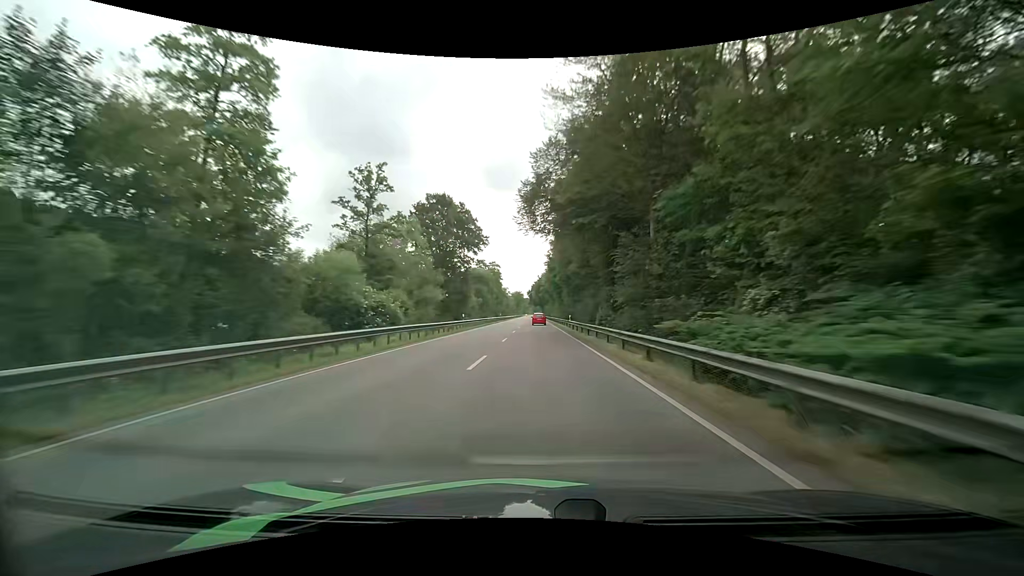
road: primary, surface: asphalt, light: Day
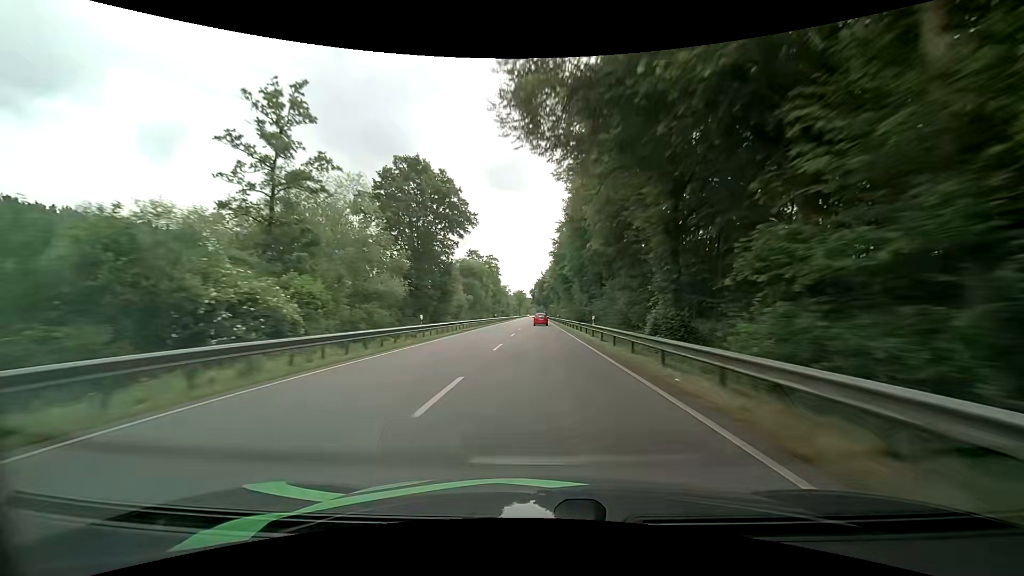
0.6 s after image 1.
(0.0, +17.4) m; 0°
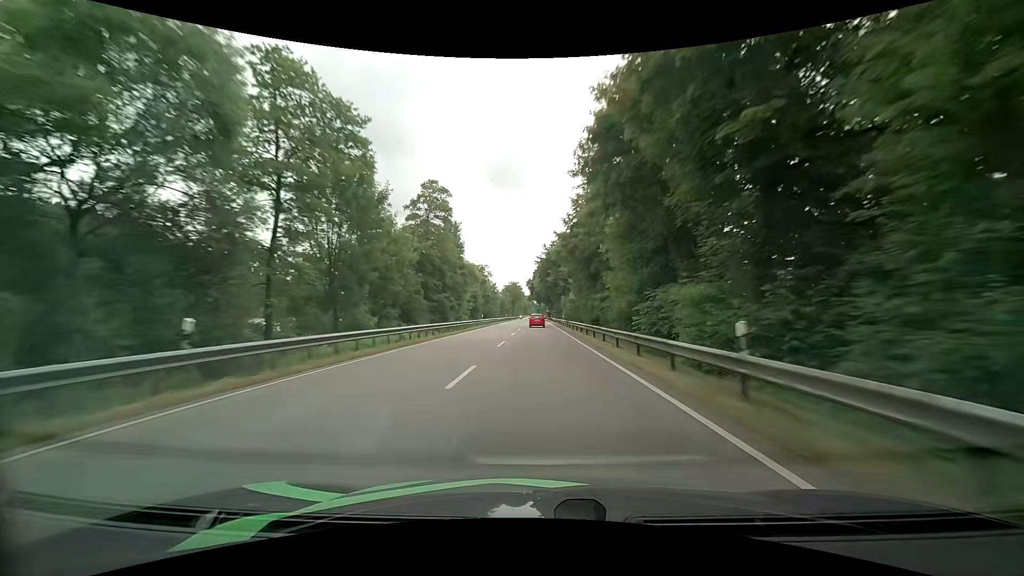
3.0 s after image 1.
(-0.4, +69.1) m; 0°
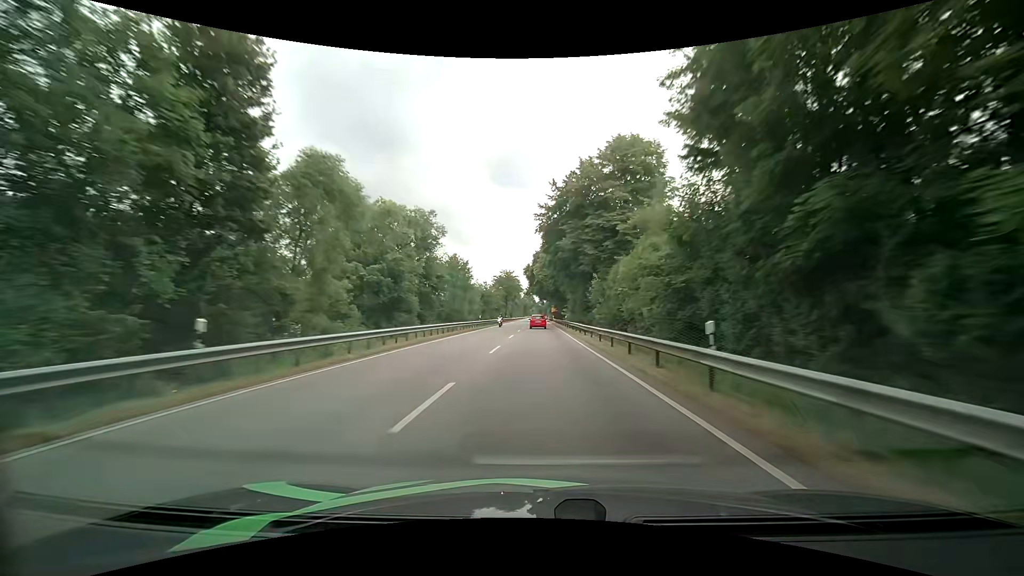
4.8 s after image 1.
(0.0, +50.7) m; -1°
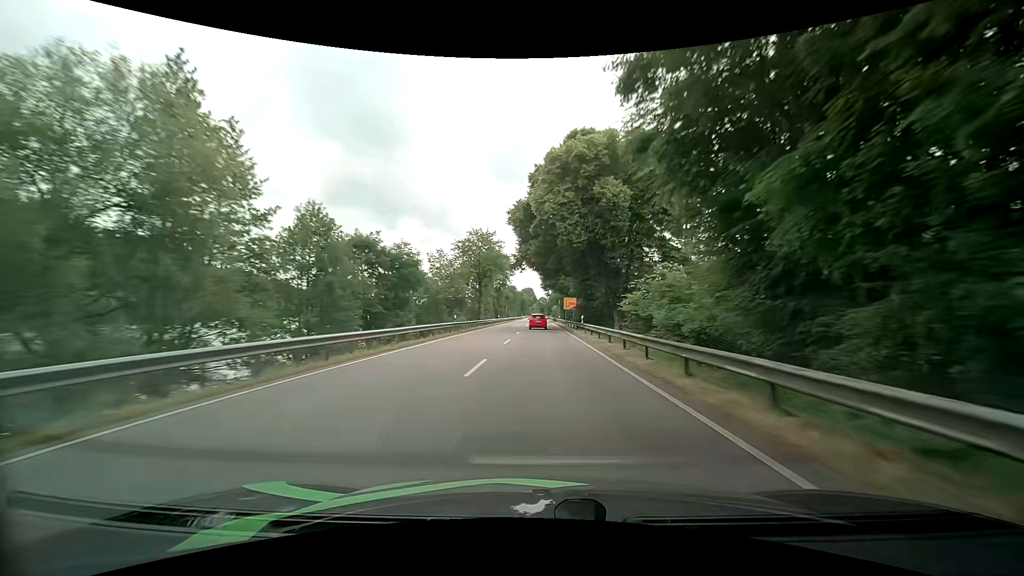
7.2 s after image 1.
(+0.5, +66.2) m; 0°
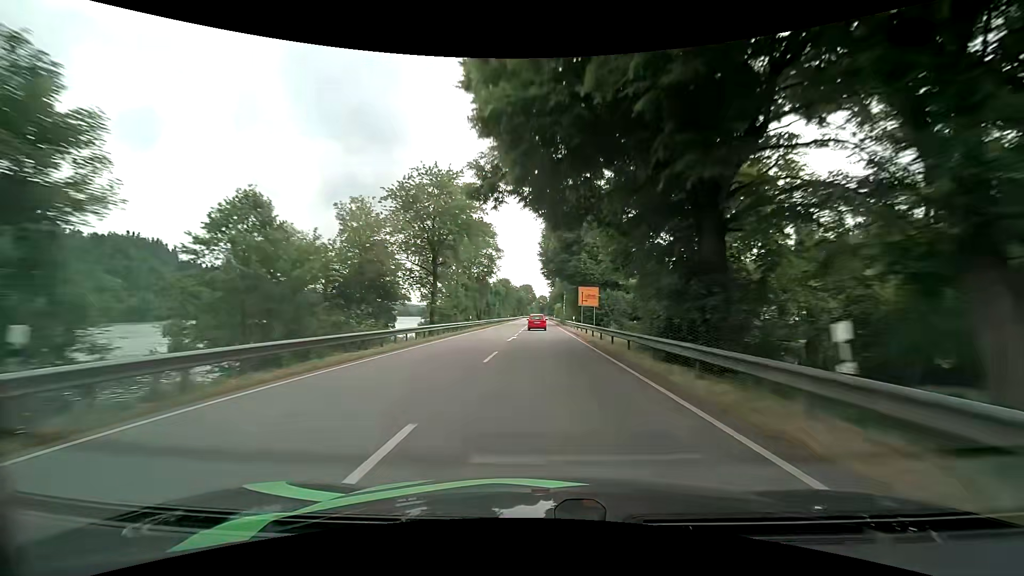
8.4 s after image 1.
(+0.2, +32.8) m; 0°
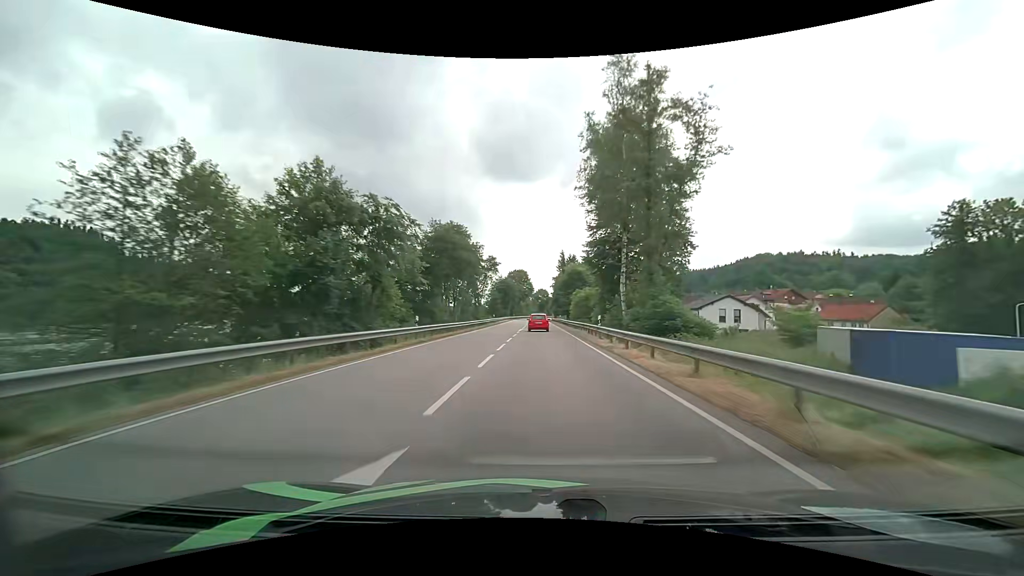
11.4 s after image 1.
(0.0, +79.8) m; 0°
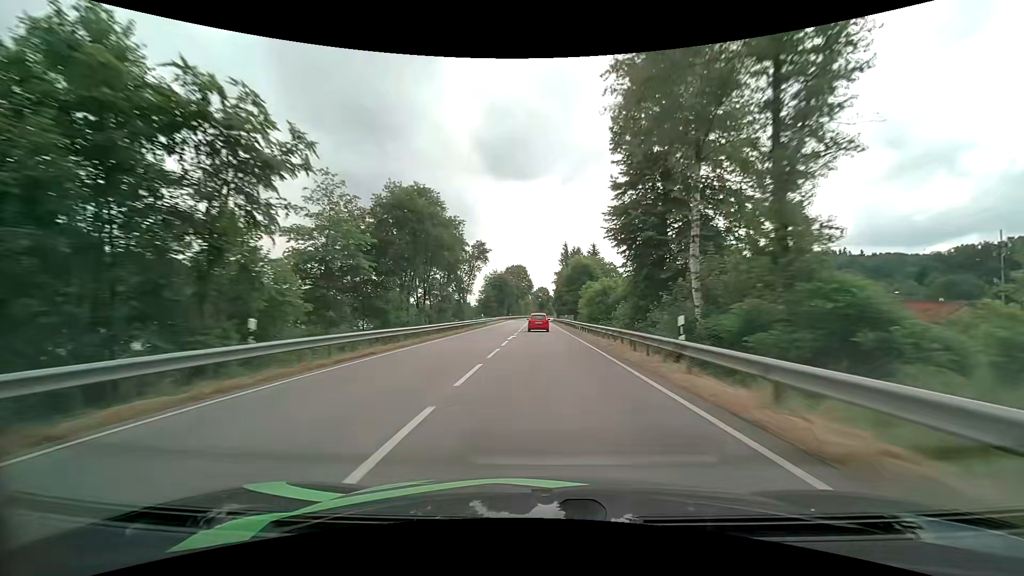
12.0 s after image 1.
(0.0, +15.5) m; 0°
(0, +10) (0, +20) (0, +30) (0, +40) (0, +50) (0, +60) (0, +70) (0, +80) (0, +90) (0, +100) m
